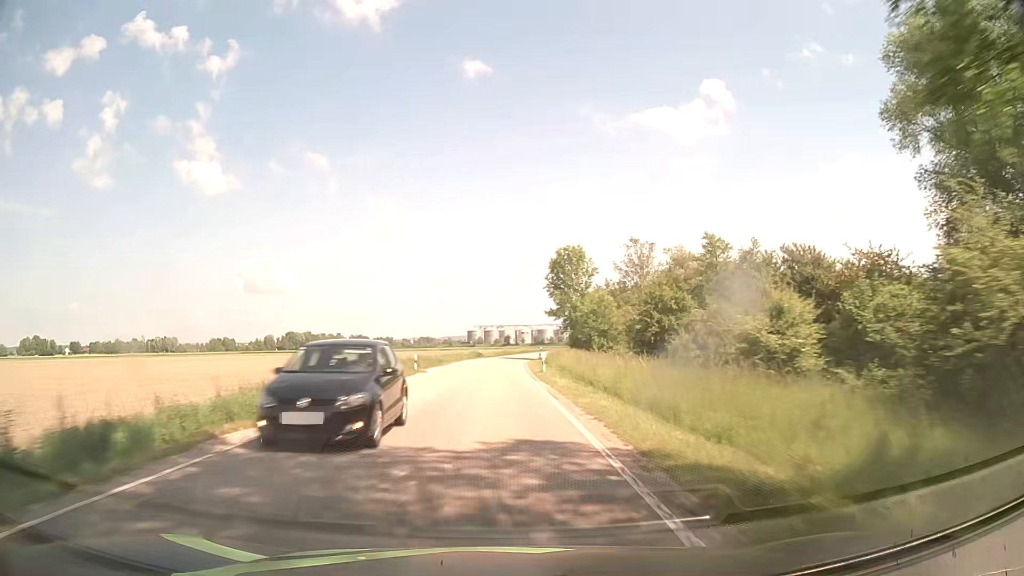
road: secondary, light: Day
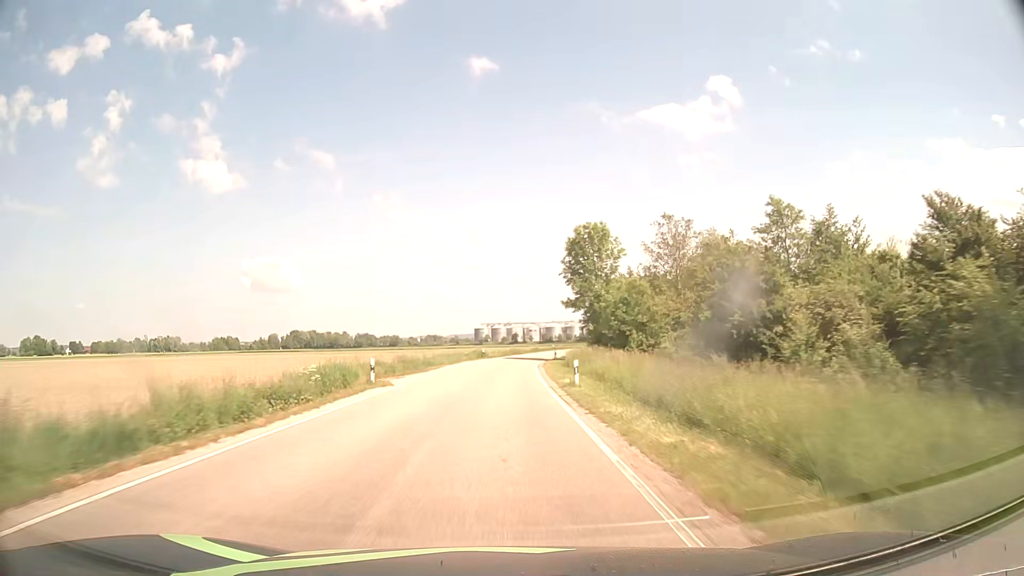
(-0.1, +13.5) m; 0°
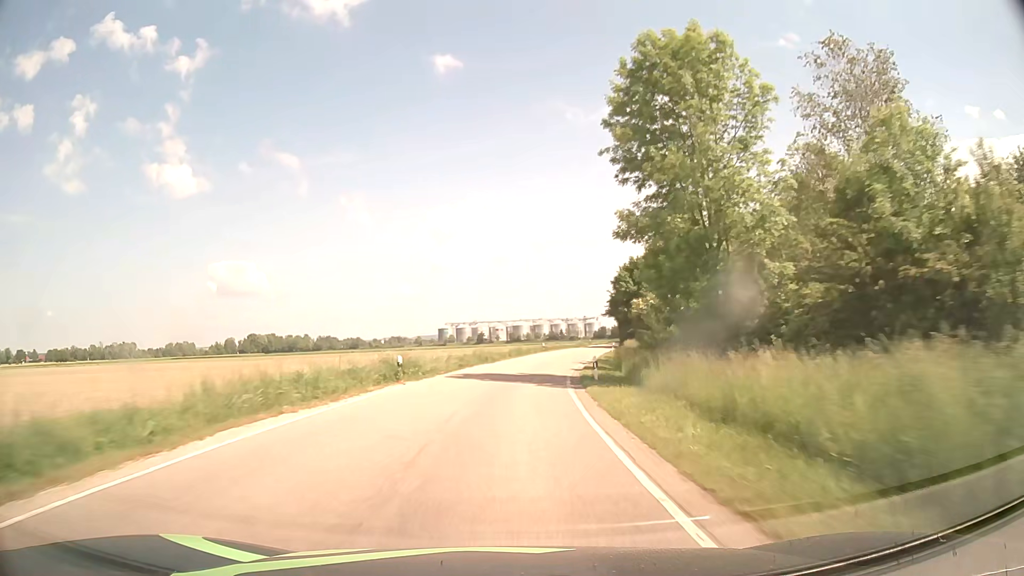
(+0.1, +41.1) m; +2°
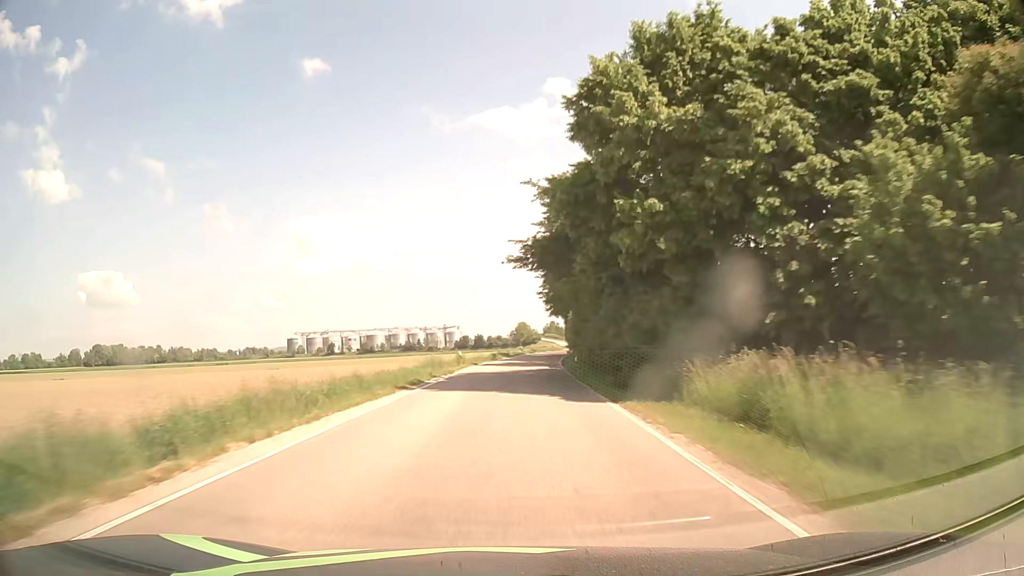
(+7.9, +69.0) m; +12°
(0, +10) (0, +20) (+1, +30) (+1, +40) (+2, +50) (+3, +60) (+4, +70) (+6, +80) (+7, +90) (+9, +100) m
